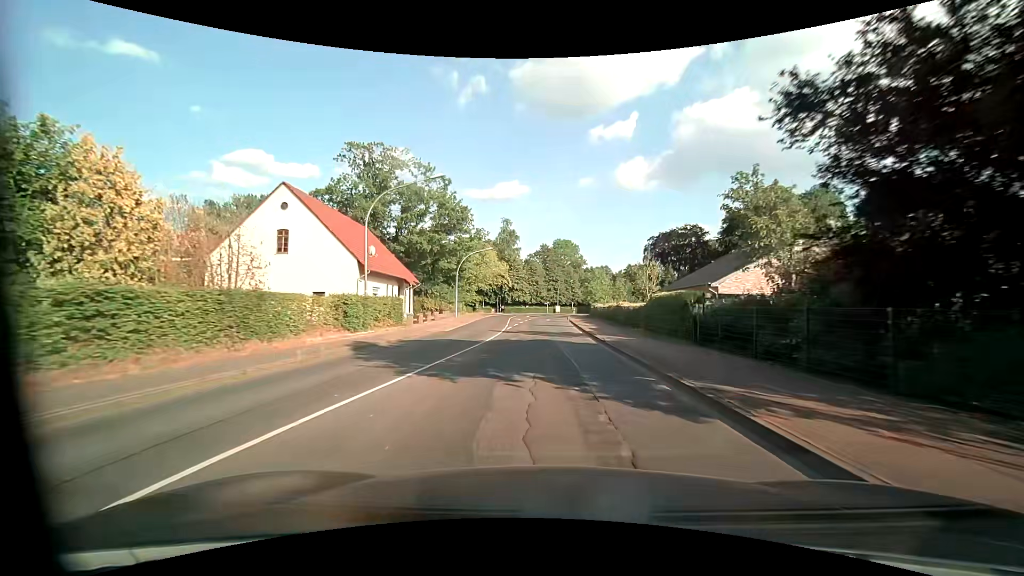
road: secondary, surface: asphalt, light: Day
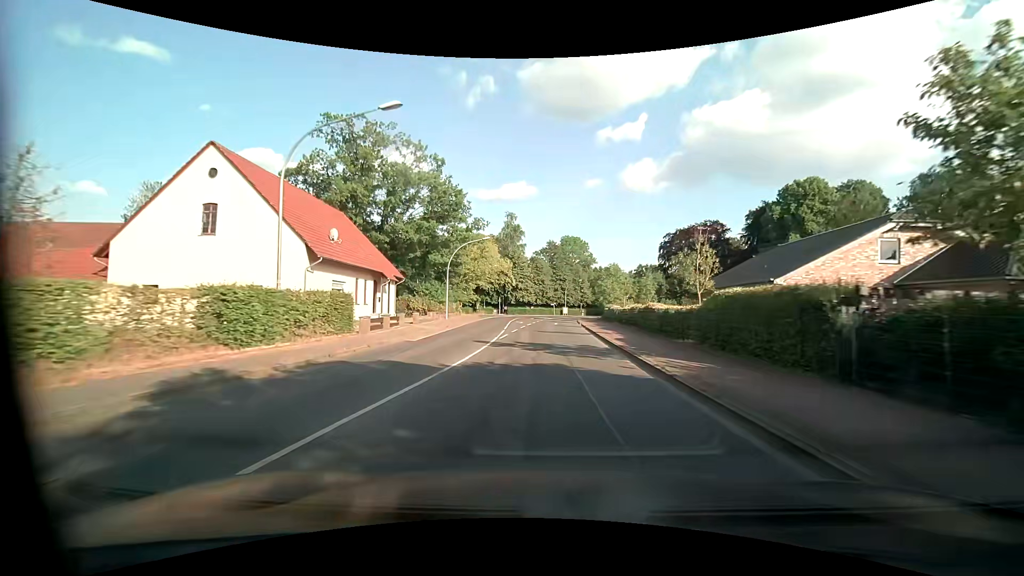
(-0.1, +8.5) m; -1°
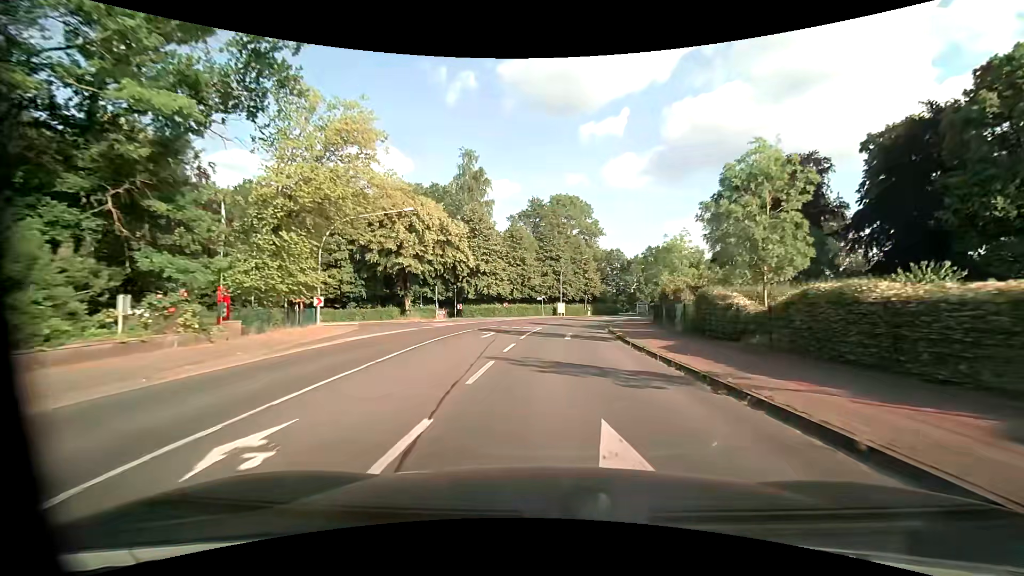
(+0.2, +42.6) m; +2°
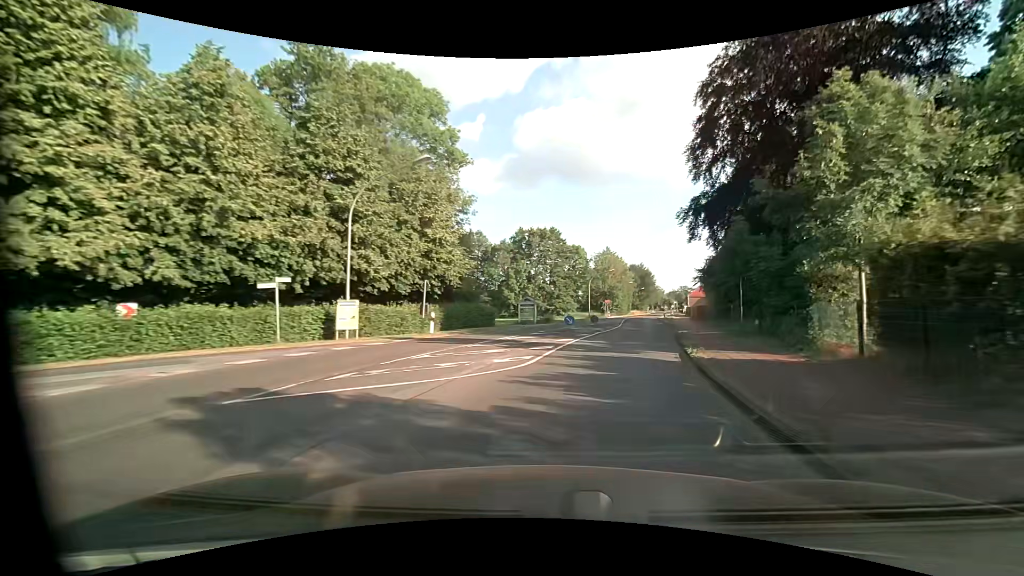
(+3.5, +42.4) m; +16°
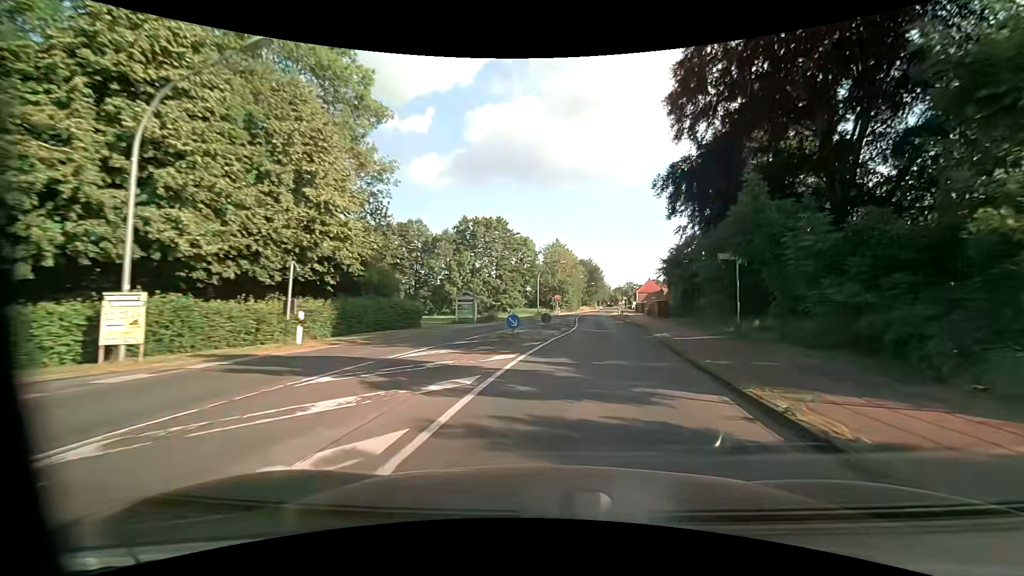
(+0.5, +8.5) m; +6°
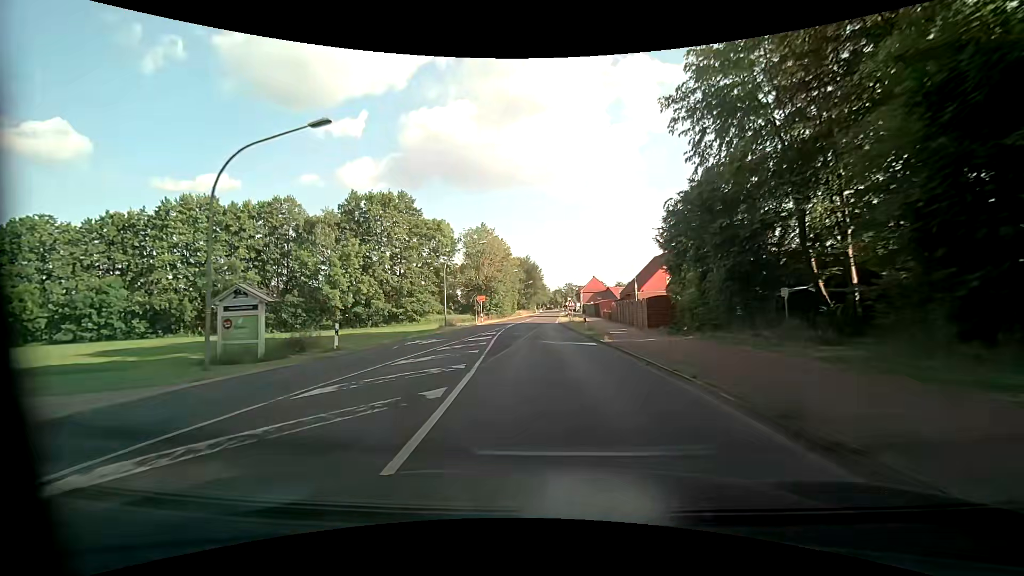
(+2.7, +25.5) m; +8°
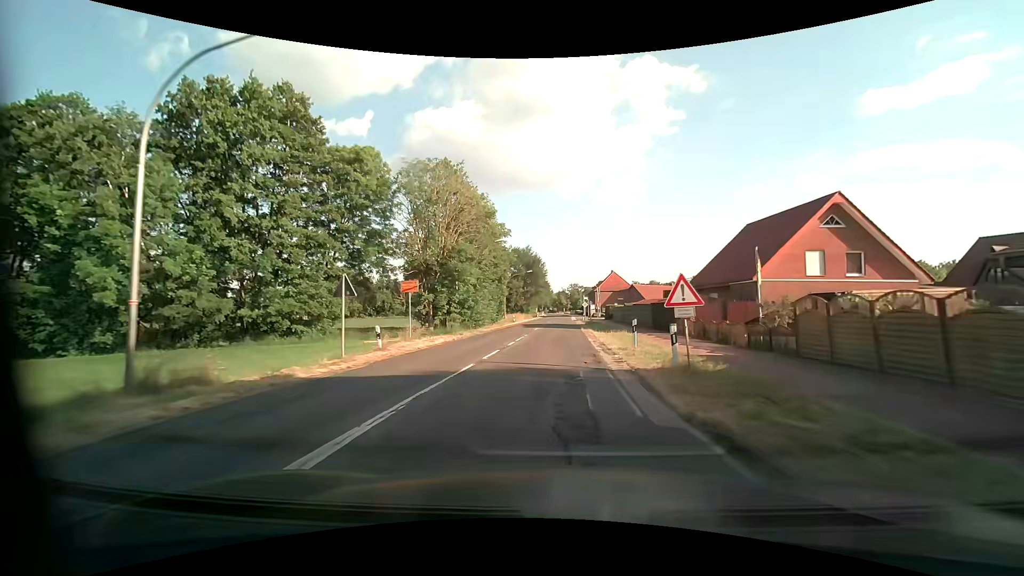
(-0.6, +35.1) m; -1°
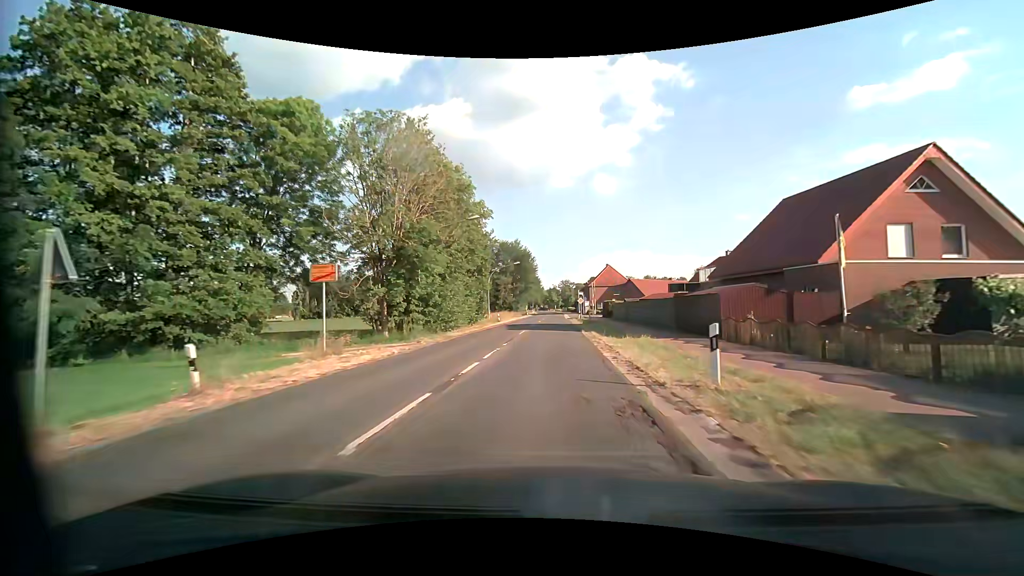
(+0.2, +9.3) m; +2°
(0, +10) (0, +20) (0, +30) (+1, +40) (+1, +50) (+1, +60) (+1, +70) (+1, +80) (+2, +90) (+2, +100) m
